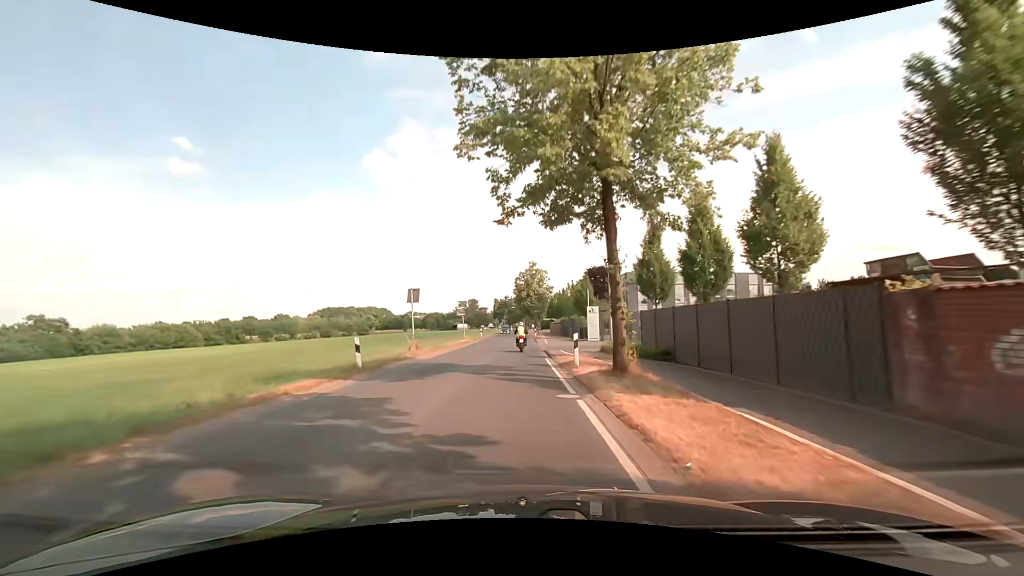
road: tertiary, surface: asphalt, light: Day
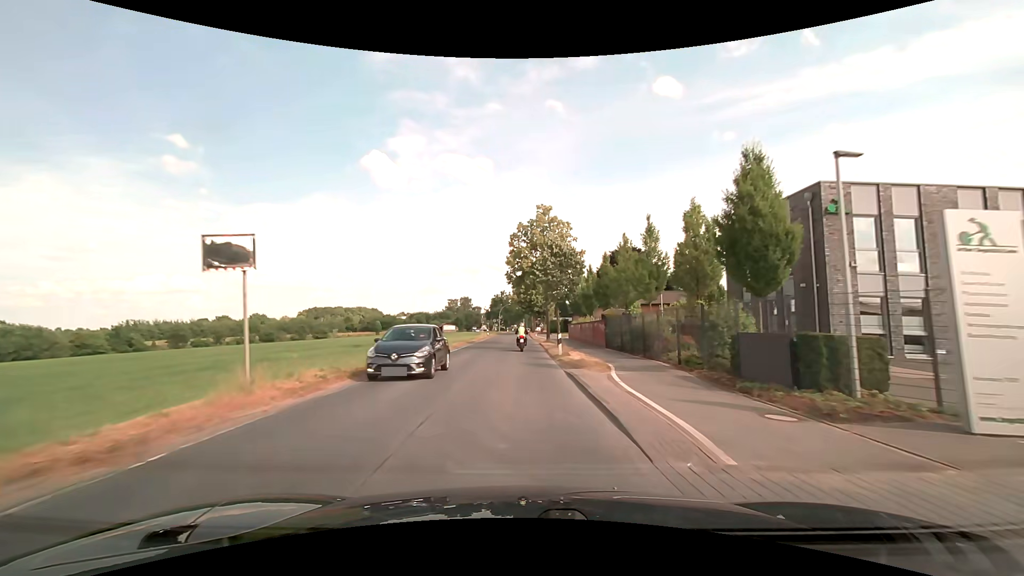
(-0.1, +38.1) m; 0°
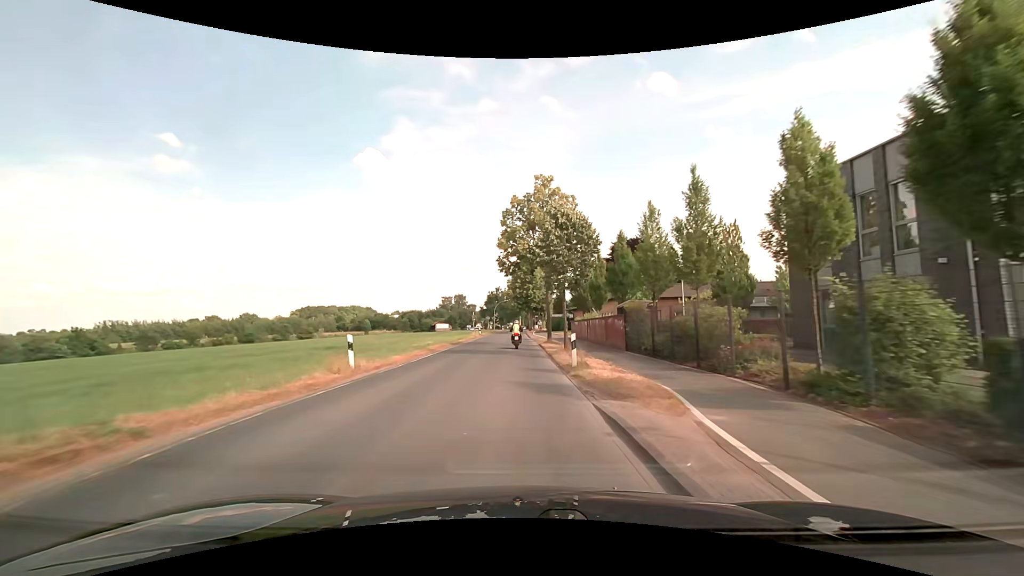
(+0.1, +7.6) m; 0°
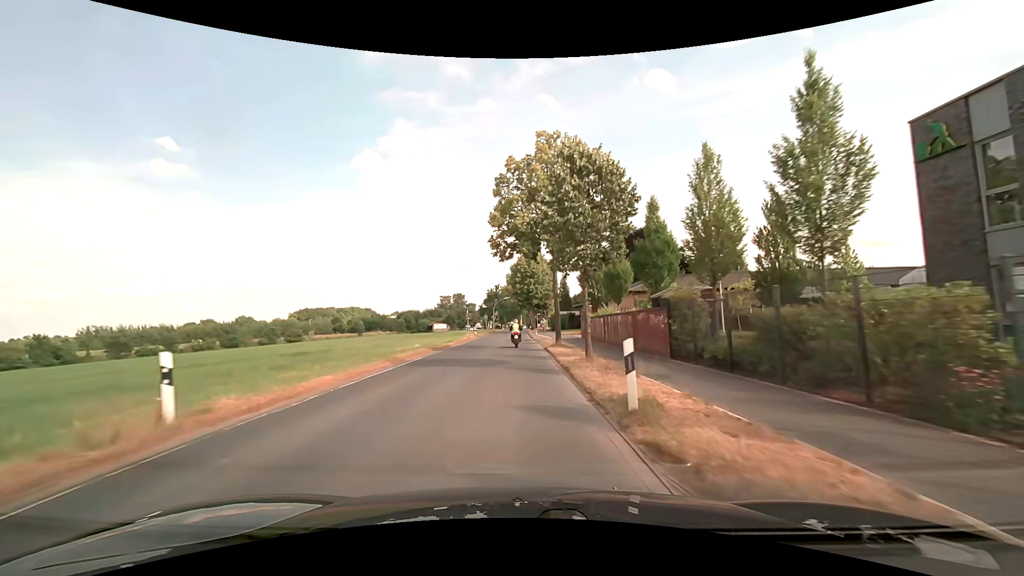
(+0.1, +7.6) m; 0°
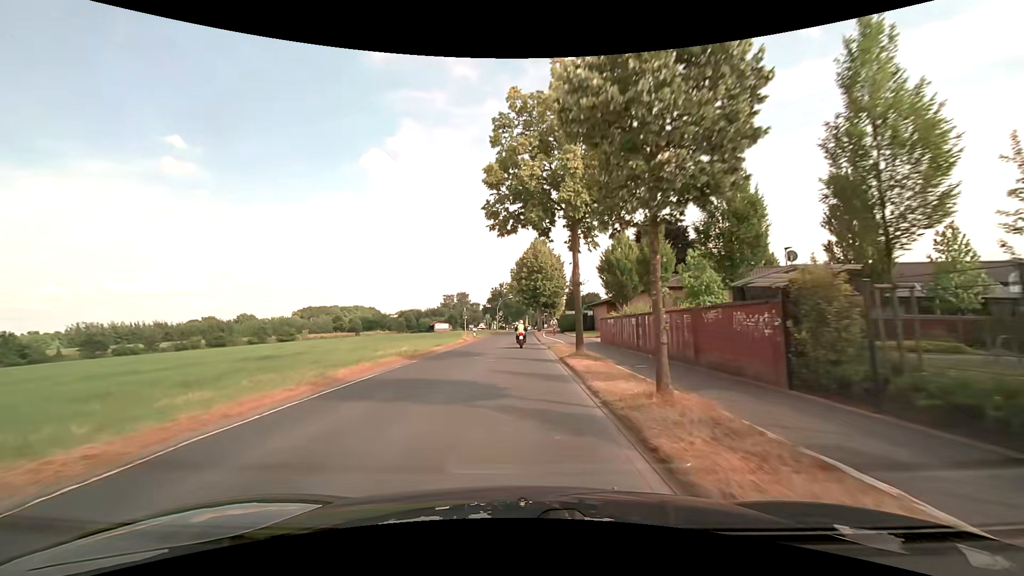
(-0.1, +7.6) m; -1°
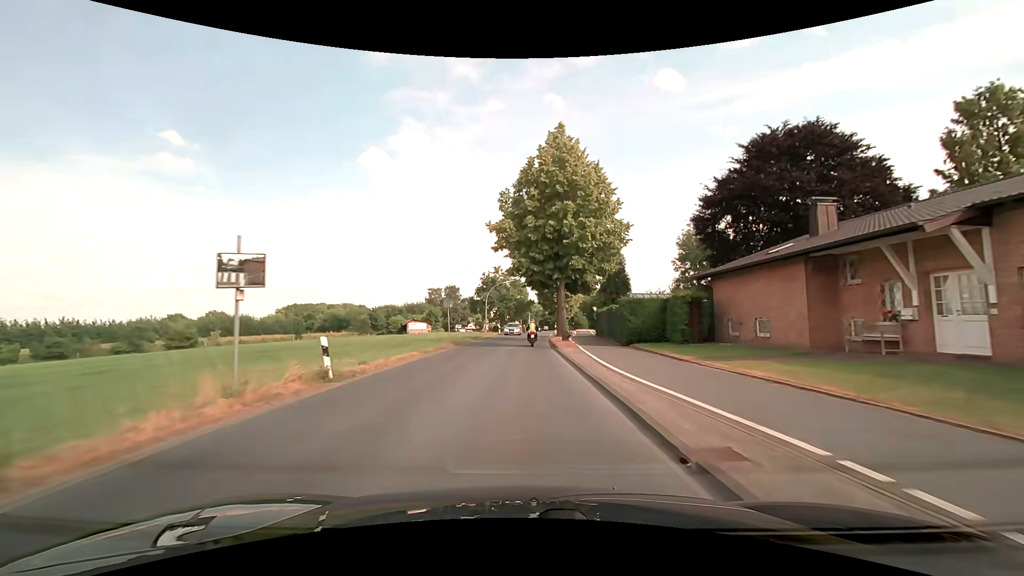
(-0.5, +38.2) m; 0°
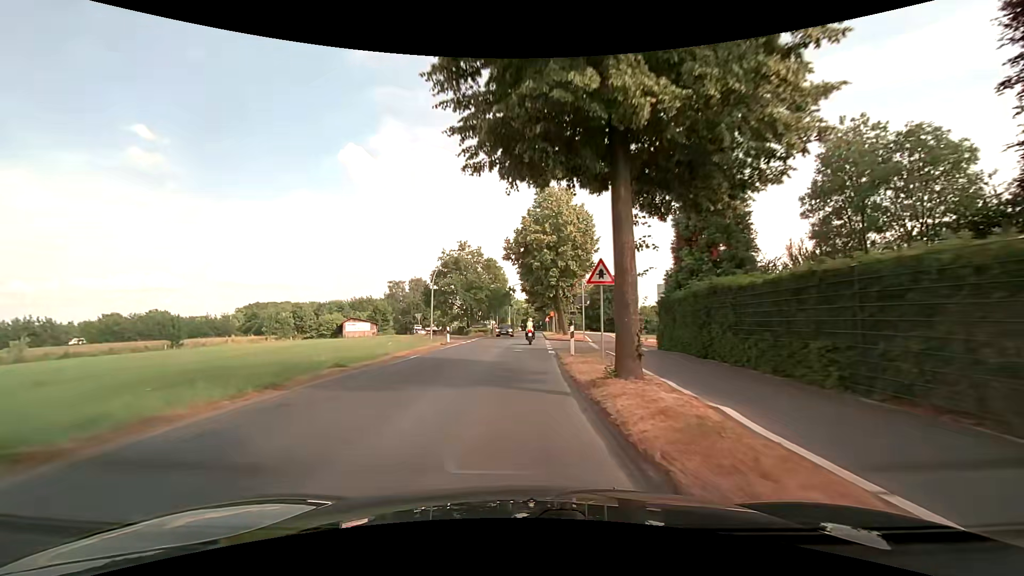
(+0.5, +30.2) m; +2°
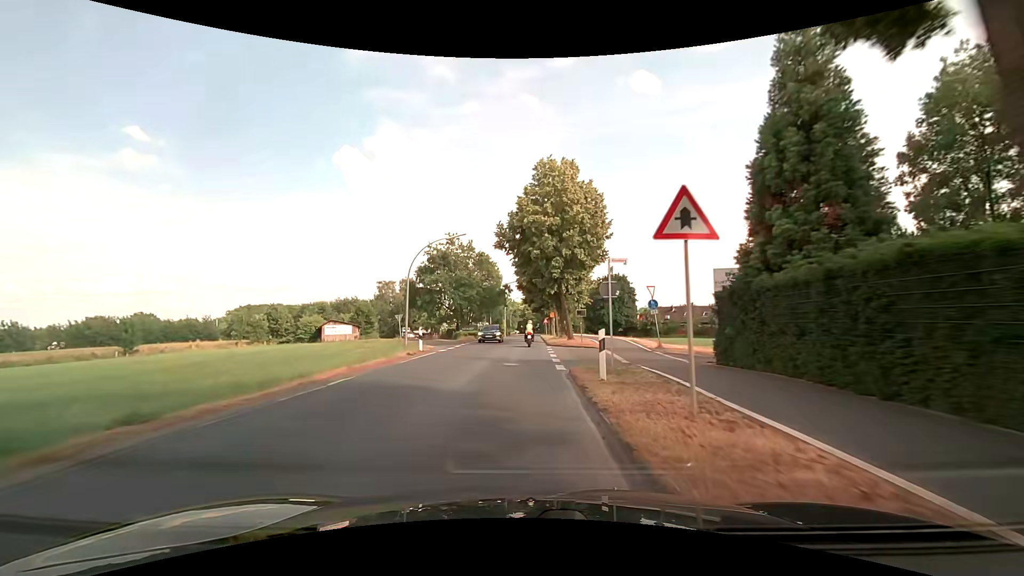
(0.0, +7.6) m; 0°
(0, +10) (0, +20) (+1, +30) (+1, +40) (+1, +50) (+1, +60) (+2, +70) (+2, +80) (+2, +90) (+3, +100) m
